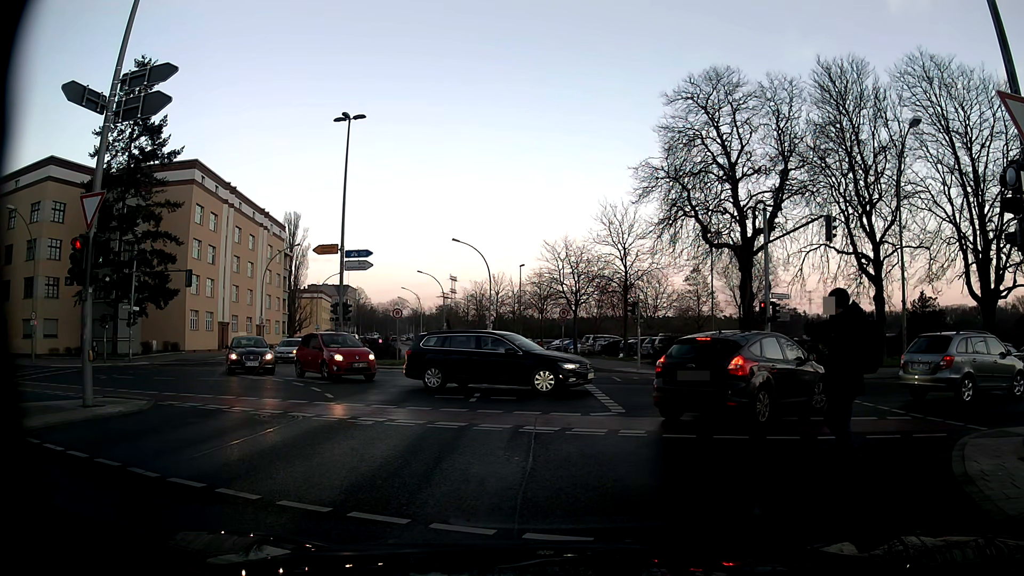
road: secondary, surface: asphalt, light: Day
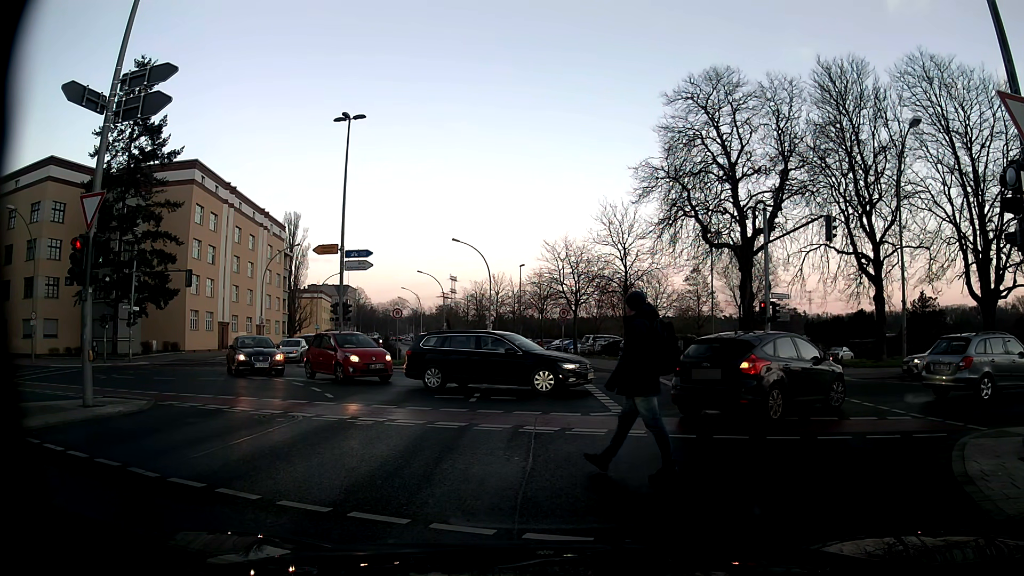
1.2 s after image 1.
(0.0, 0.0) m; 0°
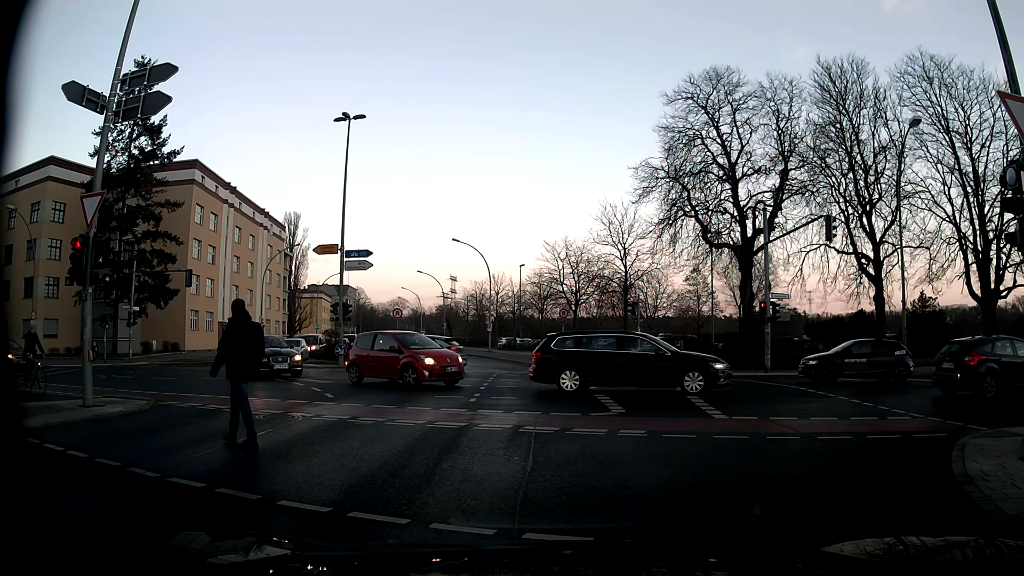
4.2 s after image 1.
(0.0, 0.0) m; 0°
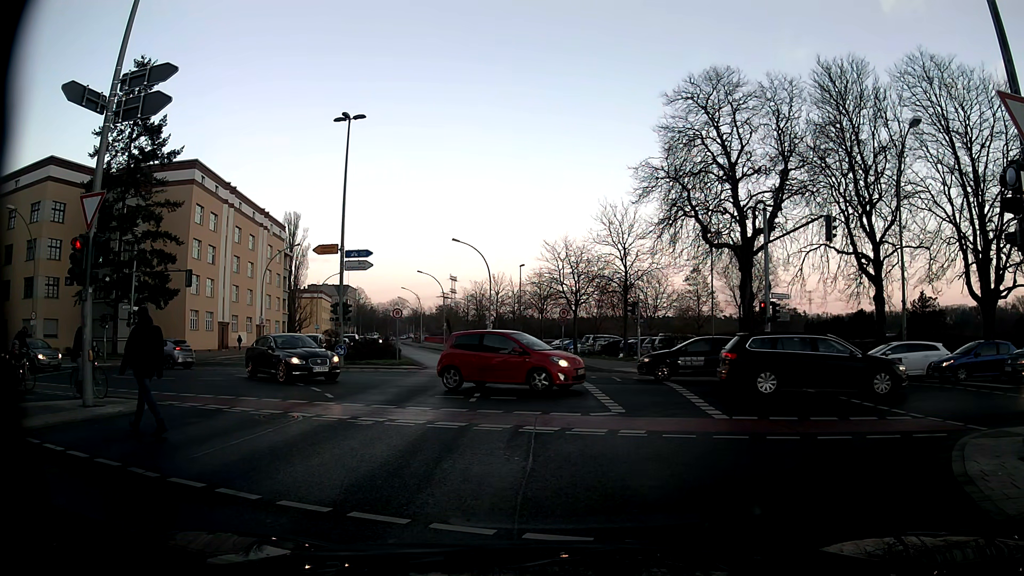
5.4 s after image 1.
(0.0, 0.0) m; 0°
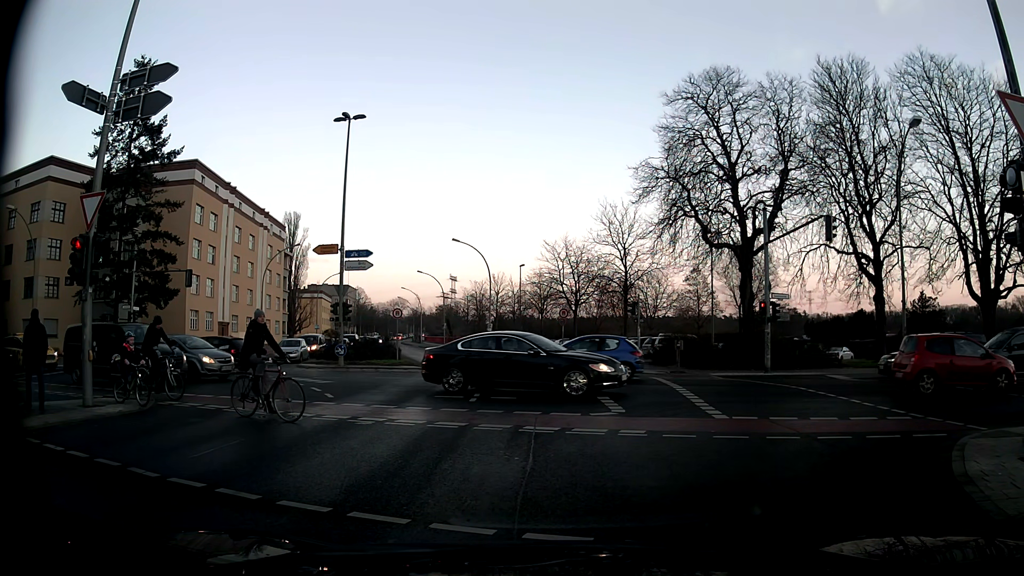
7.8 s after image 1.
(0.0, 0.0) m; 0°
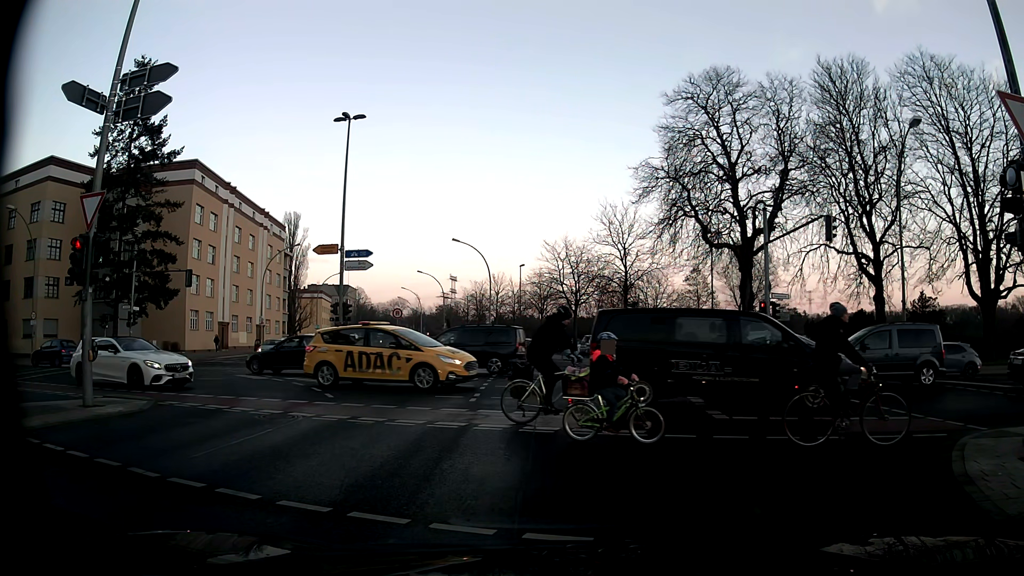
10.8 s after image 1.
(0.0, 0.0) m; 0°
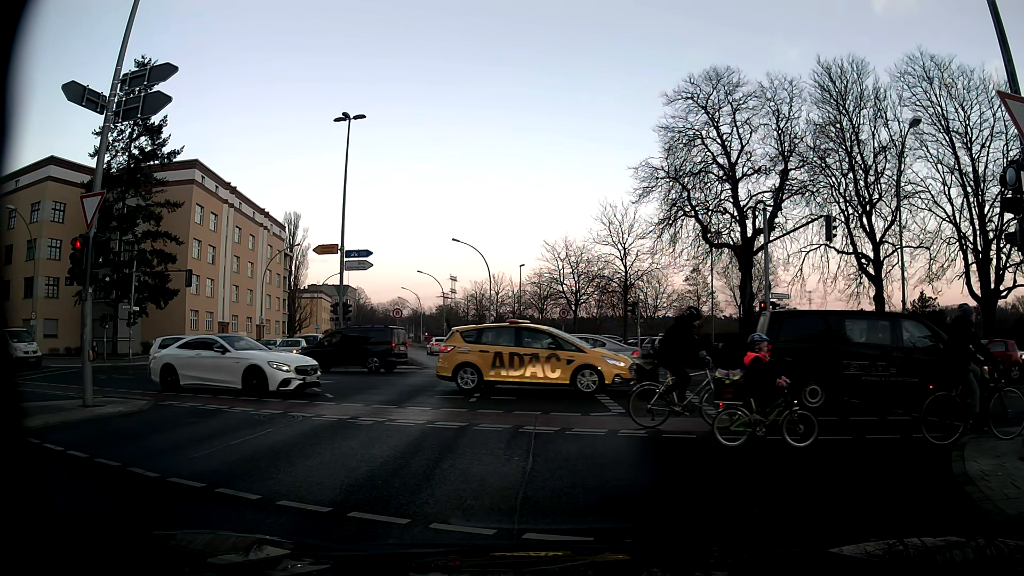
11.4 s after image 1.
(0.0, 0.0) m; 0°
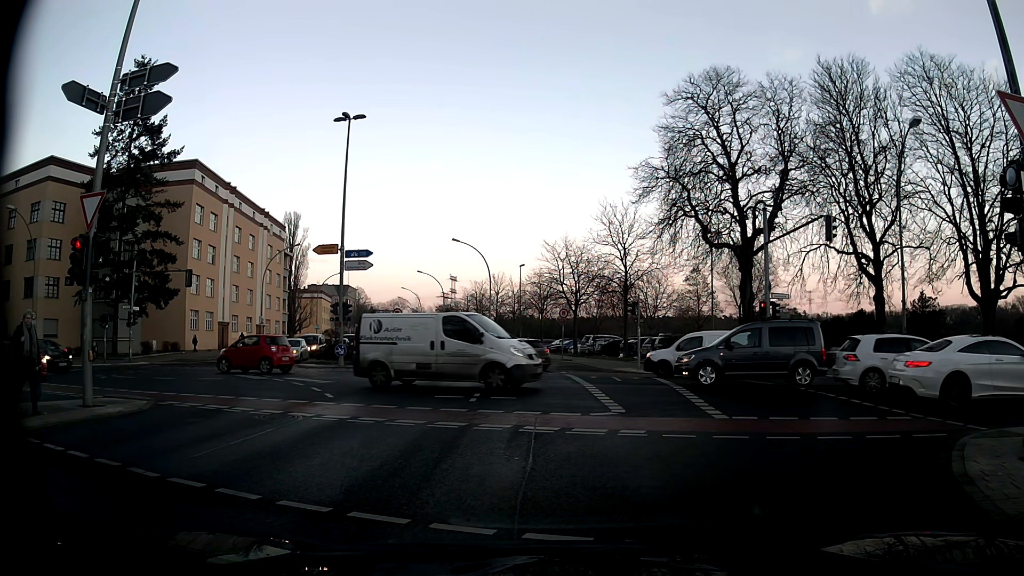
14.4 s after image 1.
(0.0, 0.0) m; 0°
